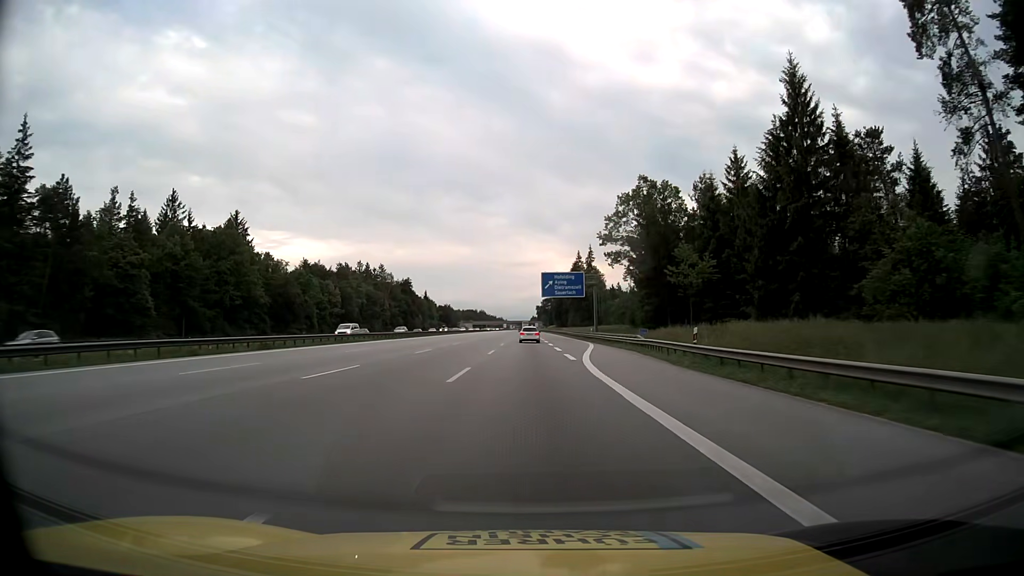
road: motorway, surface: asphalt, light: Day
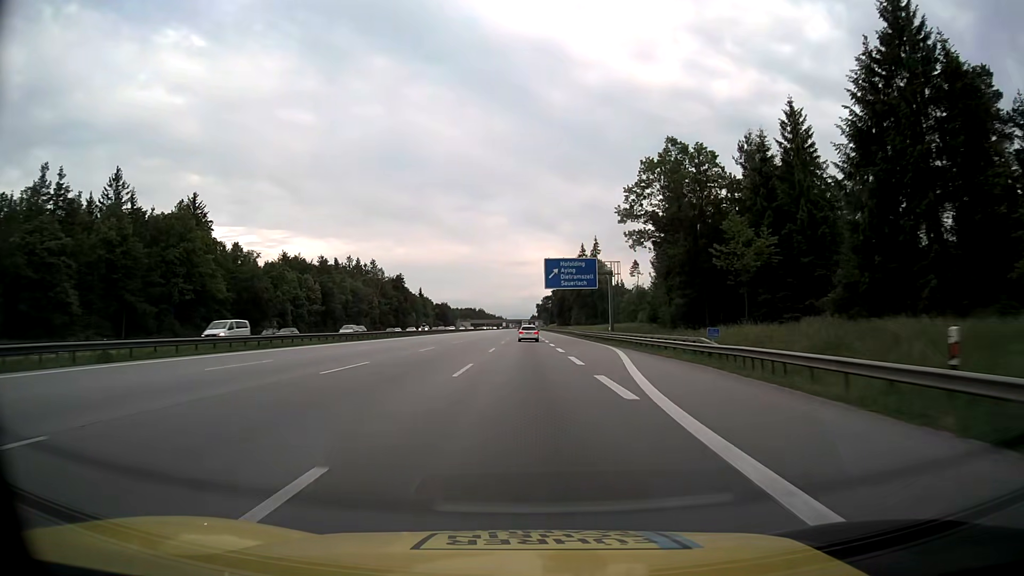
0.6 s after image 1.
(0.0, +16.4) m; 0°
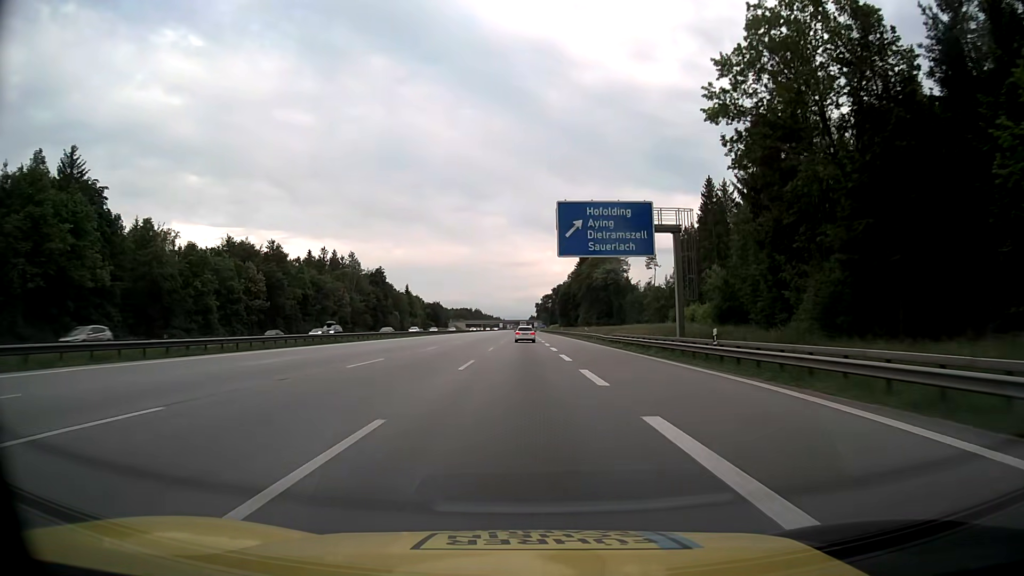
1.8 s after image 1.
(-0.1, +32.7) m; 0°
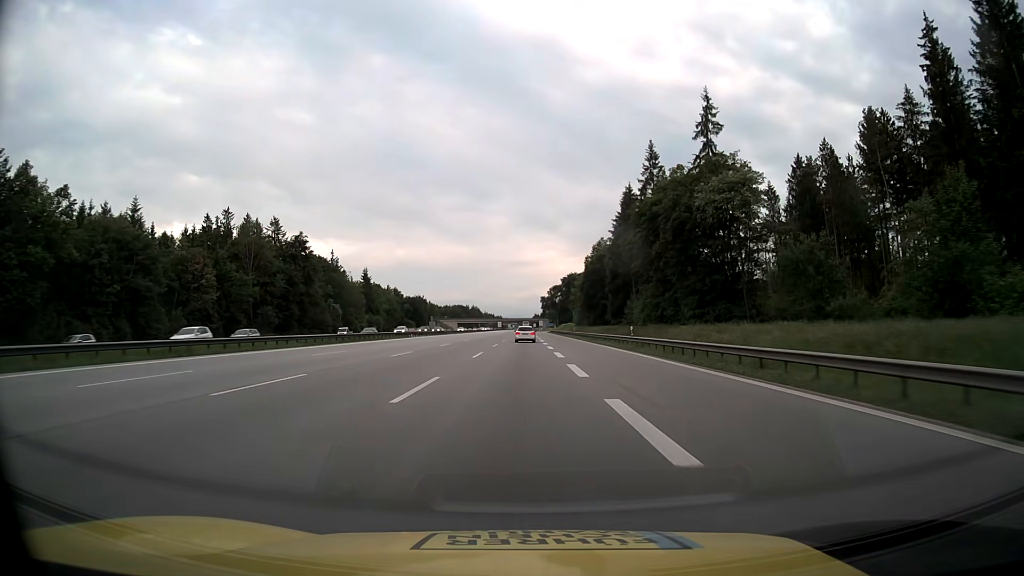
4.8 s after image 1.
(+0.1, +81.8) m; 0°
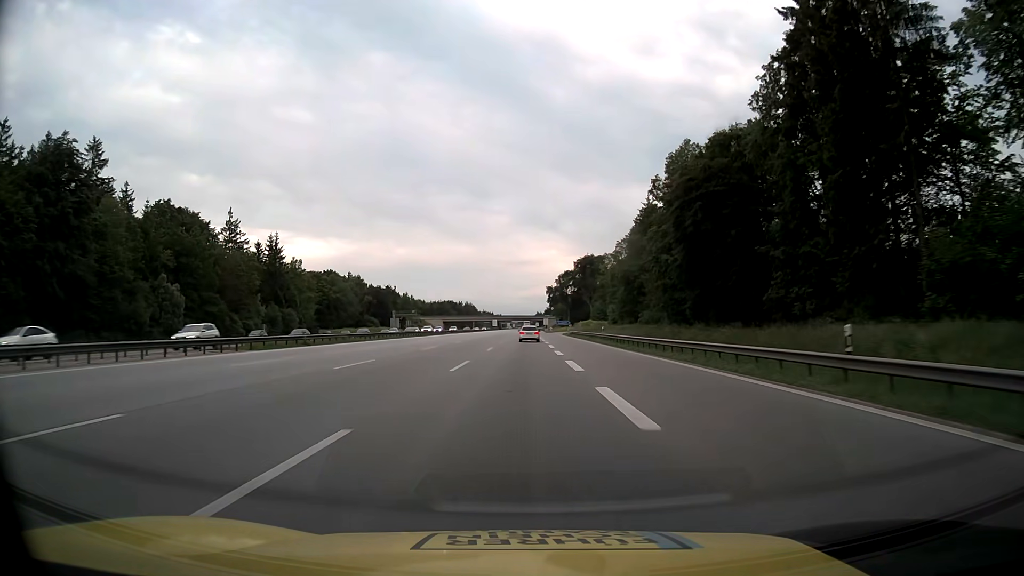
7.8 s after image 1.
(-0.2, +81.8) m; 0°
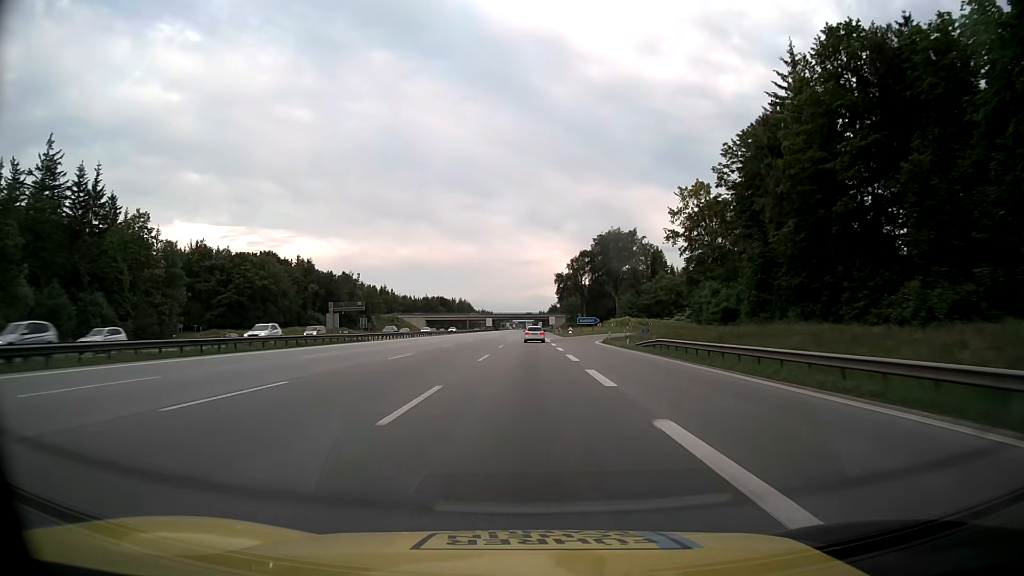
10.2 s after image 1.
(-0.4, +65.4) m; 0°
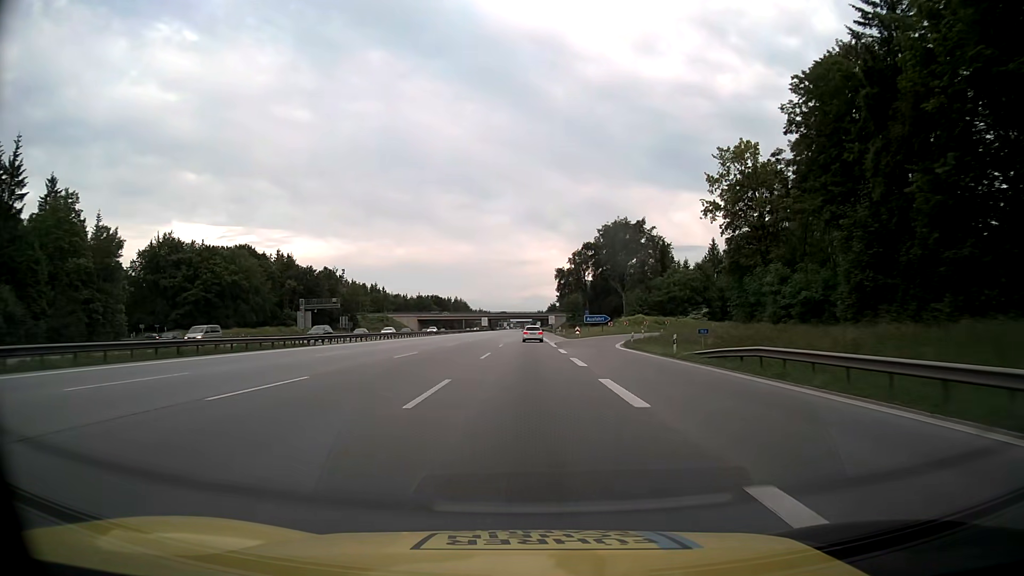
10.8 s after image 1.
(+0.1, +16.3) m; 0°
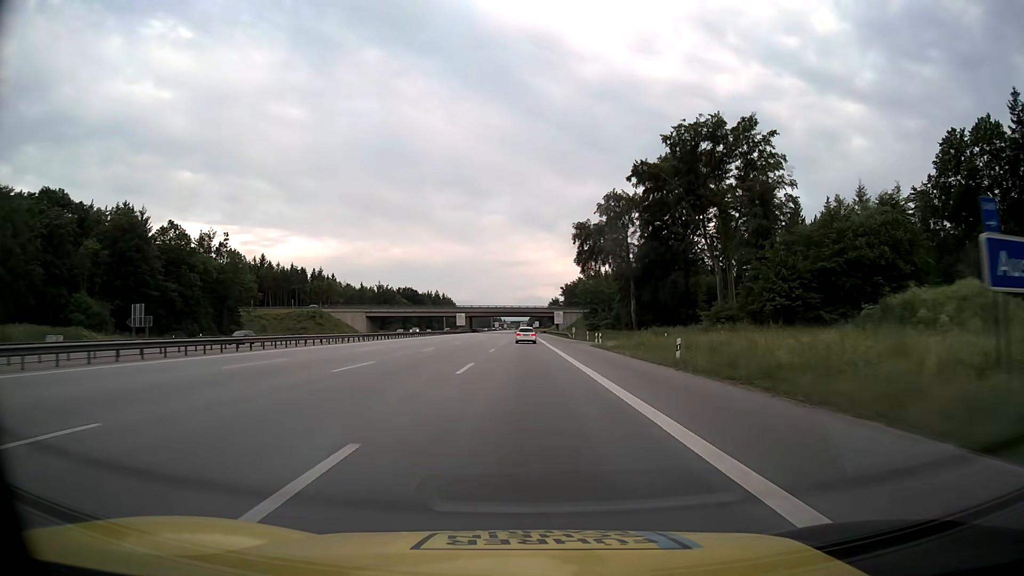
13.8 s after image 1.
(+0.1, +81.8) m; 0°
(0, +10) (0, +20) (0, +30) (0, +40) (0, +50) (0, +60) (0, +70) (0, +80) (0, +90) (0, +100) m
